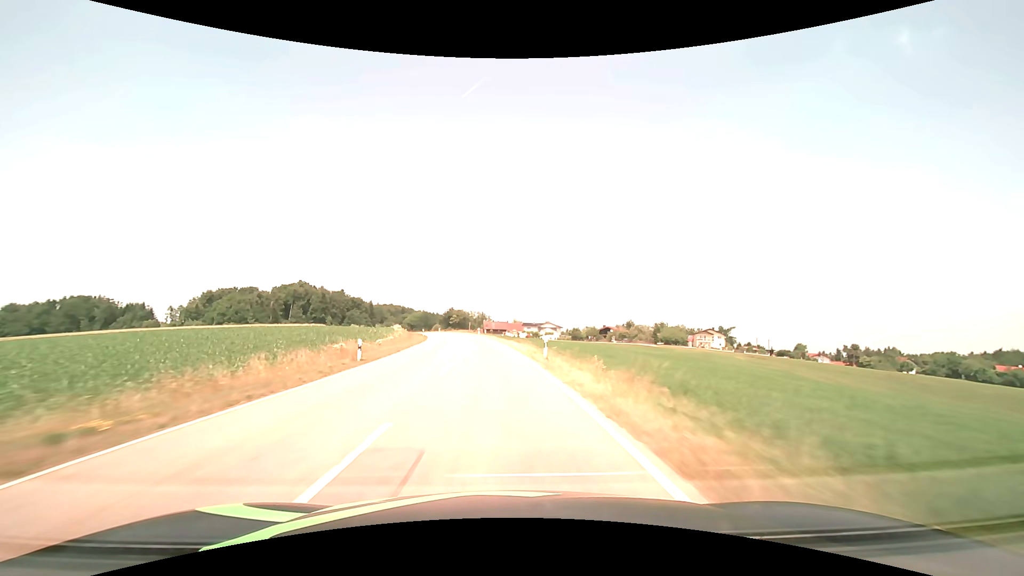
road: tertiary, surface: asphalt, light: Day
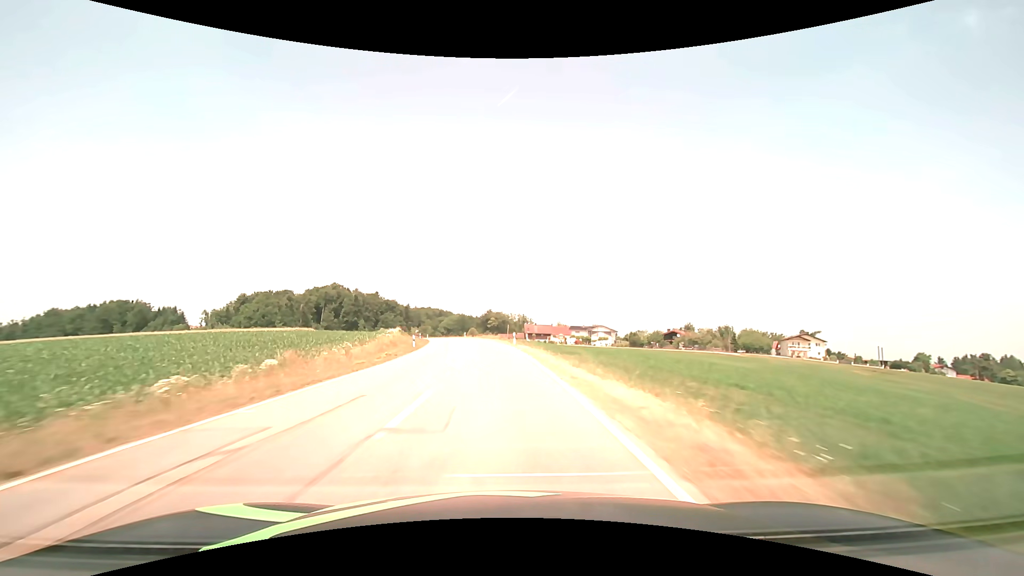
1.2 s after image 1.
(-1.3, +31.3) m; -5°
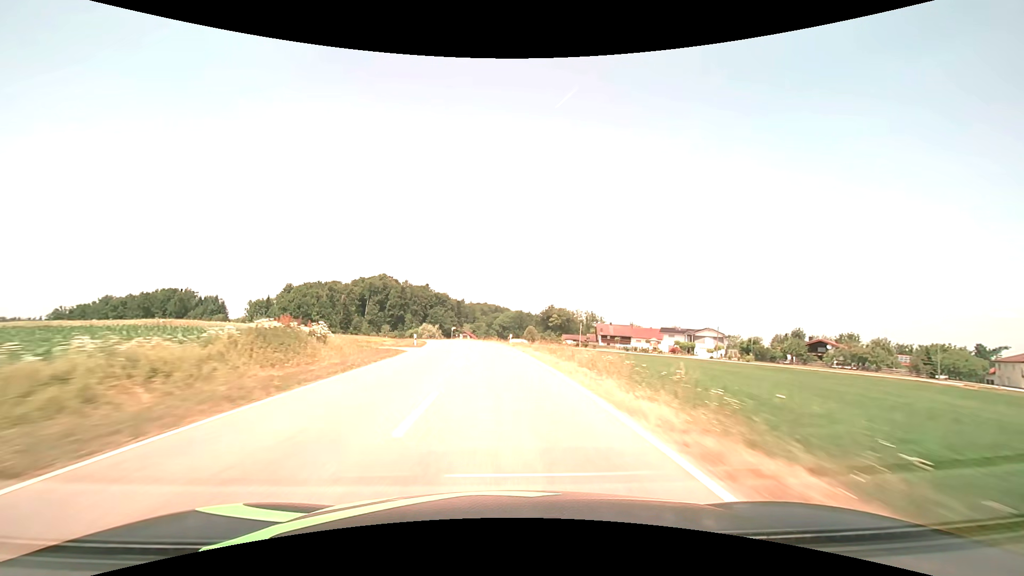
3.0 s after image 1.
(-2.9, +47.0) m; -7°
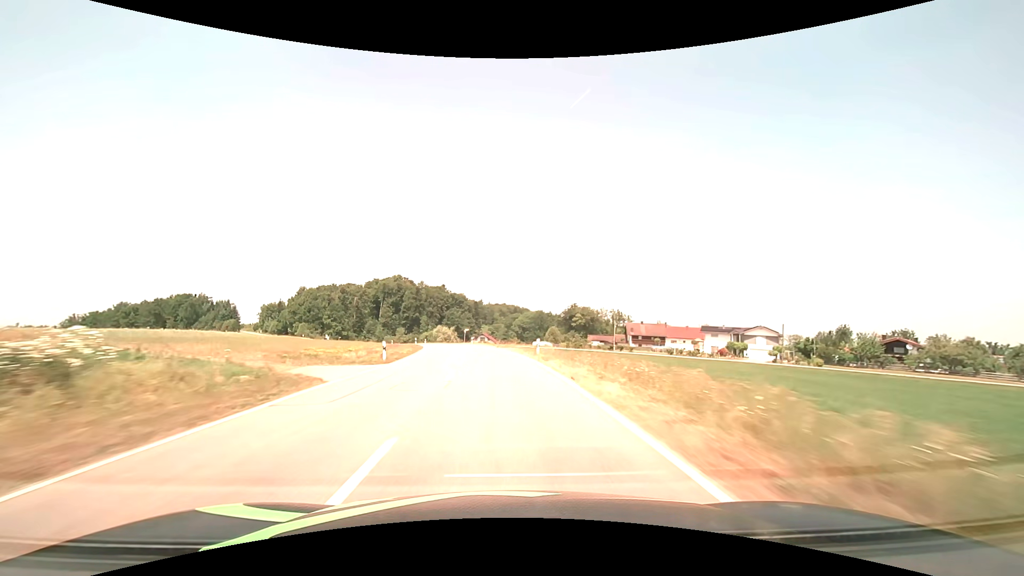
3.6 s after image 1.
(-0.2, +15.7) m; -2°
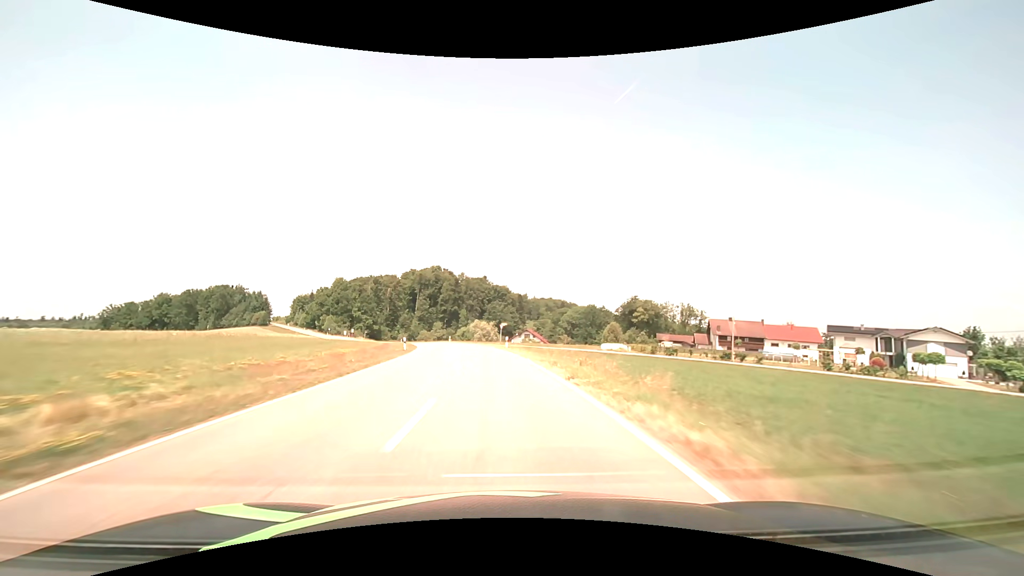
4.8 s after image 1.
(-1.7, +31.5) m; -6°
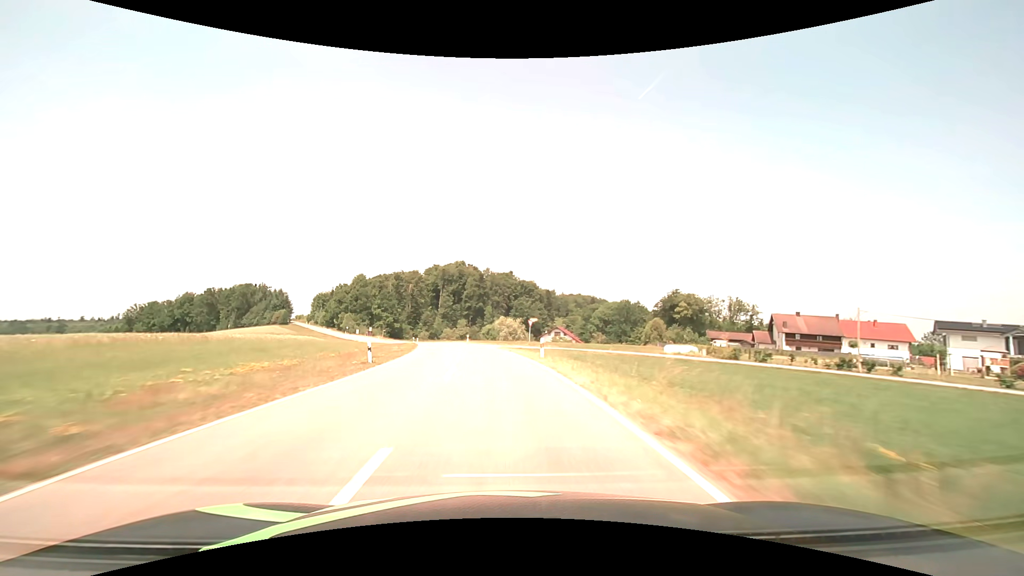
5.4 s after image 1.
(-0.4, +15.8) m; -3°
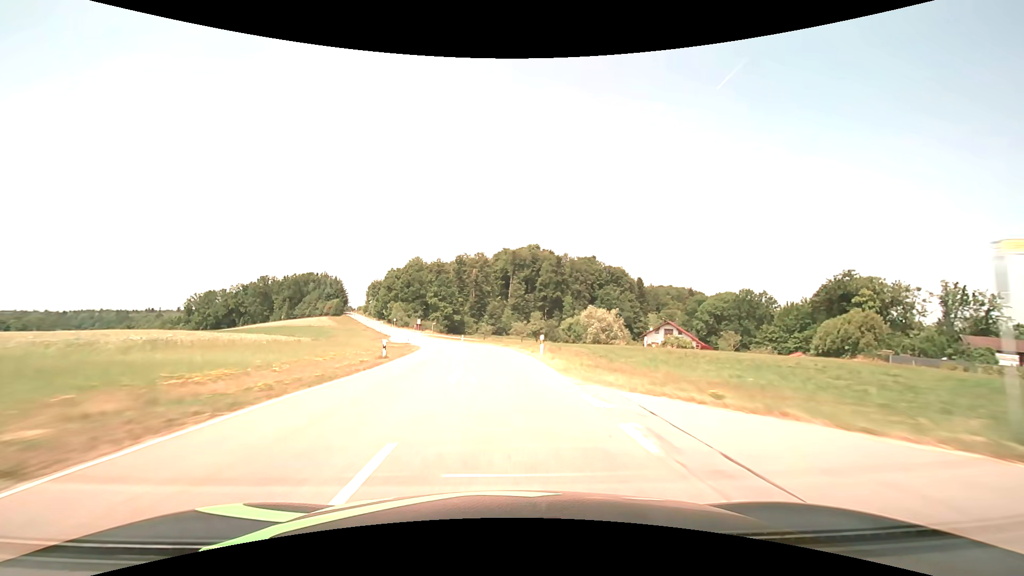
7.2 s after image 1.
(-3.8, +47.5) m; -9°
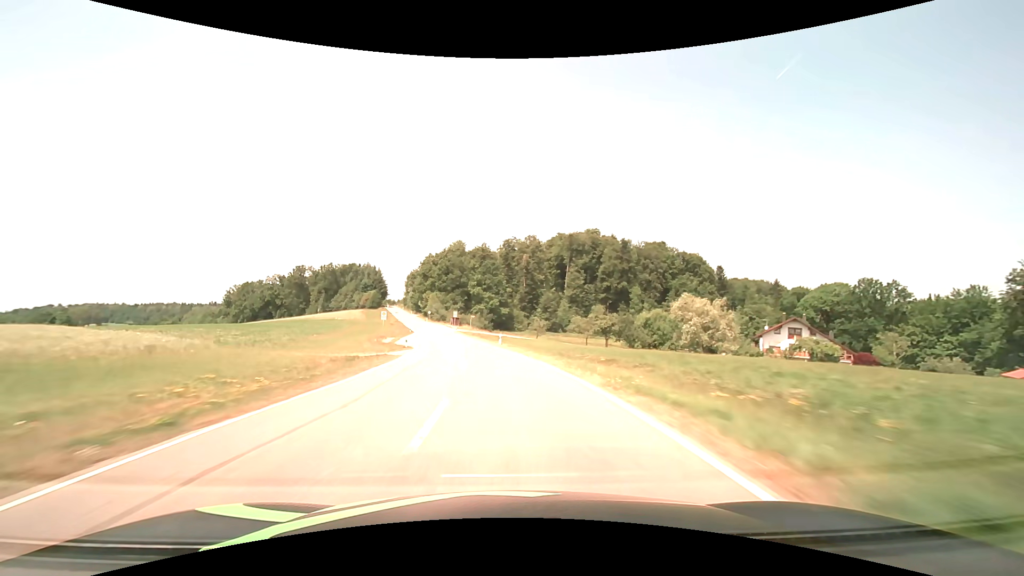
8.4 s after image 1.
(-1.5, +31.9) m; -6°
